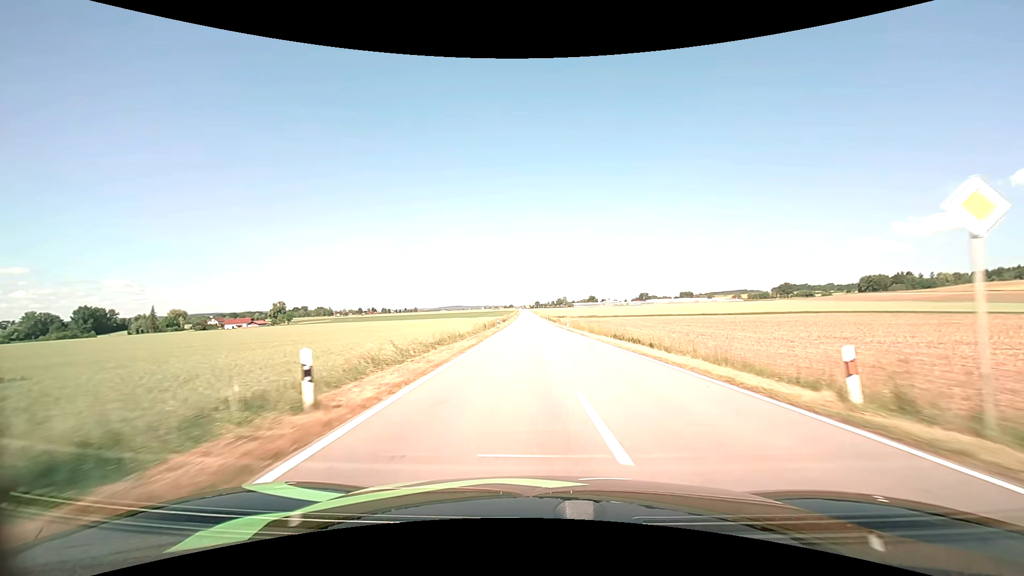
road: tertiary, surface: asphalt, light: Day
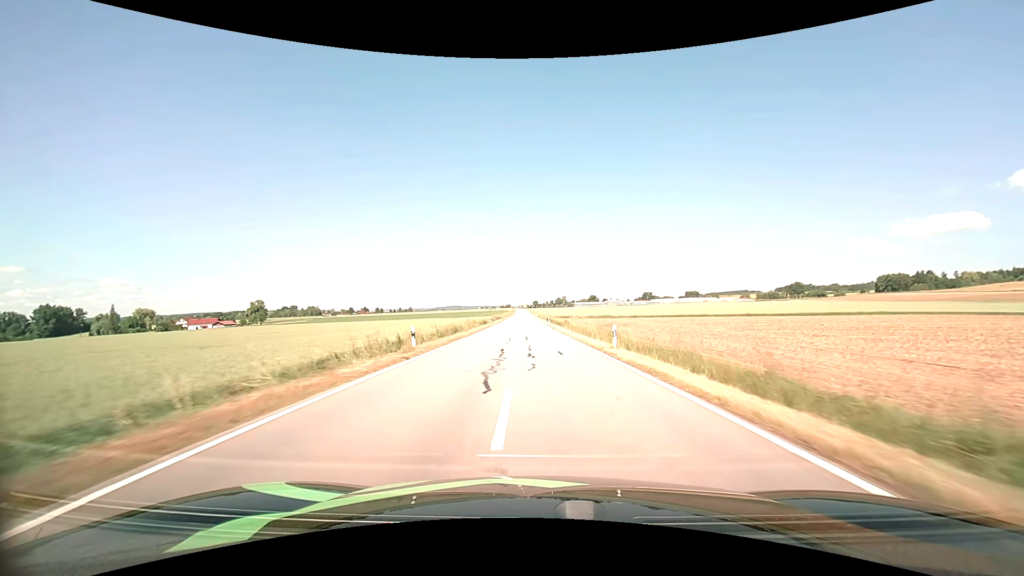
(+0.3, +37.2) m; 0°
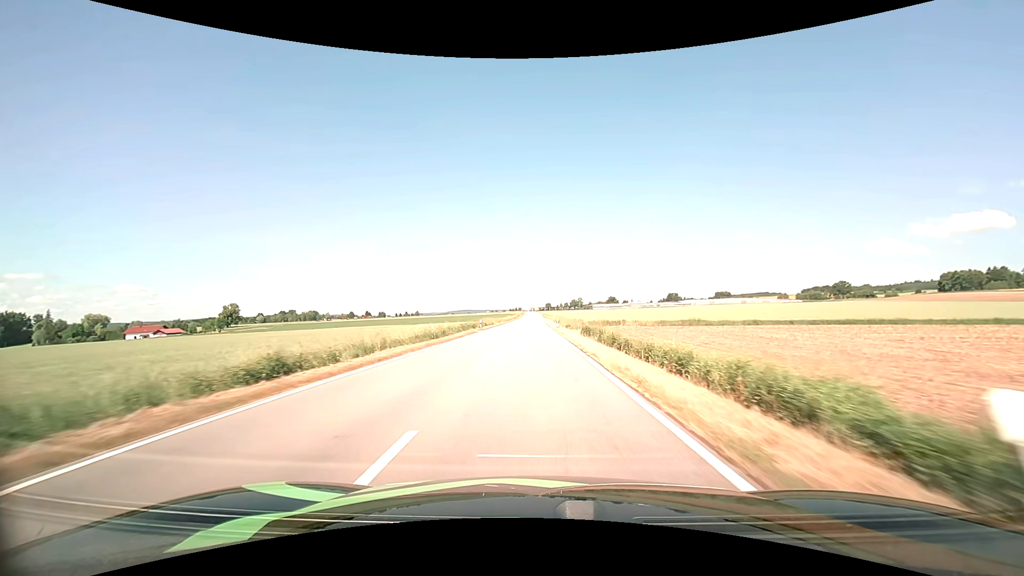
(-1.0, +65.7) m; -1°
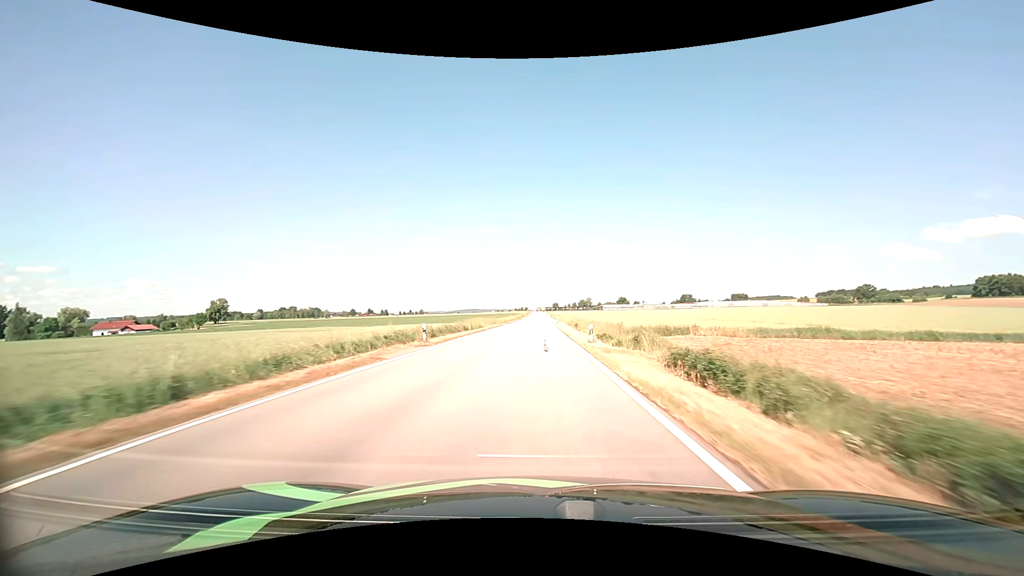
(-0.2, +27.3) m; -1°
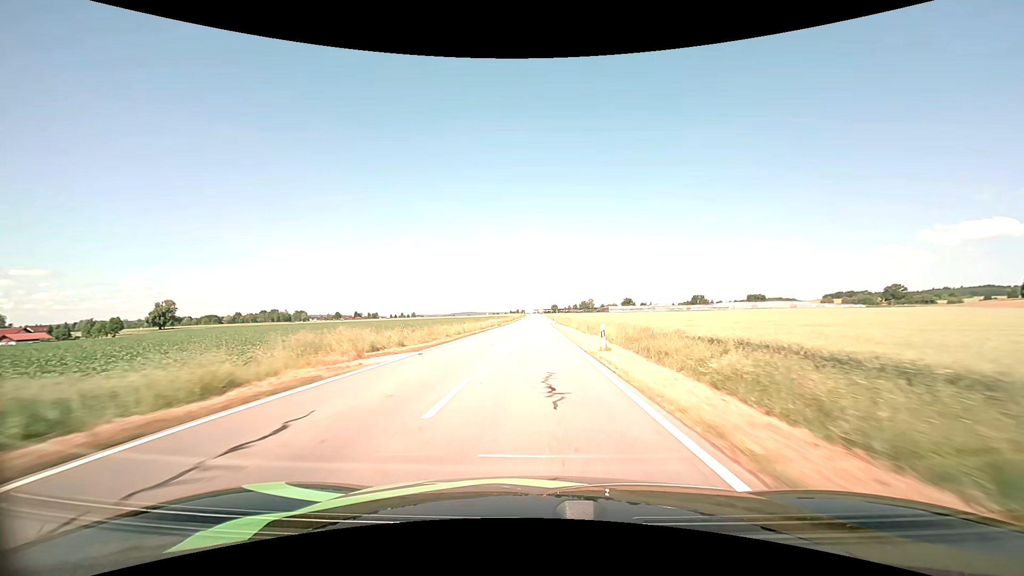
(+0.2, +55.0) m; 0°
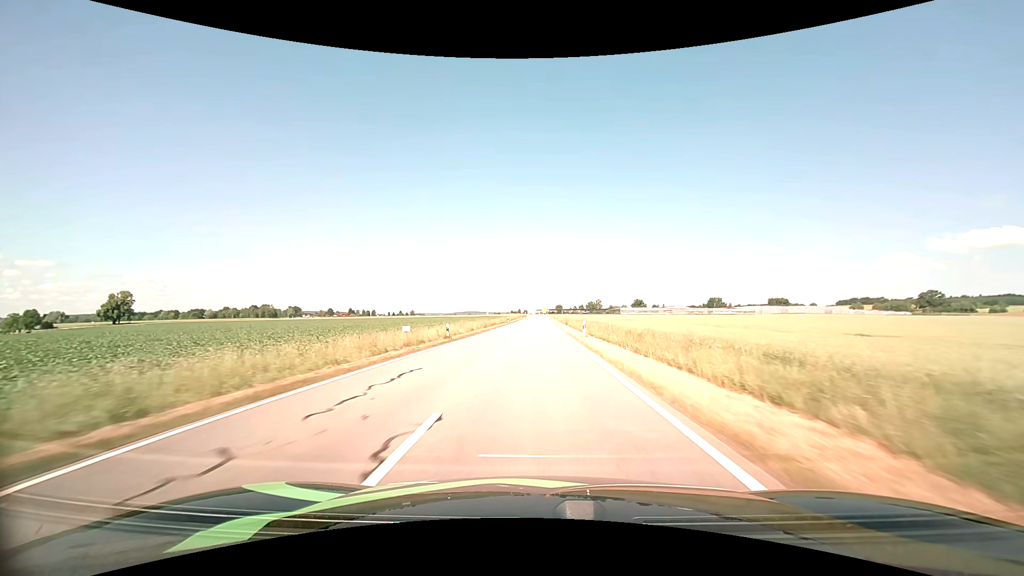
(-0.2, +41.5) m; -1°
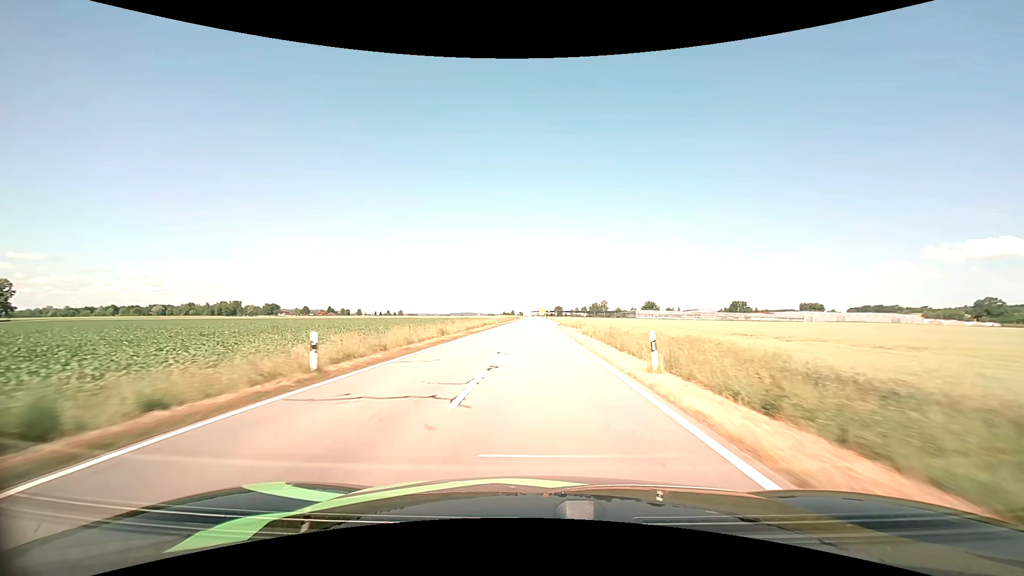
(+0.3, +69.7) m; 0°
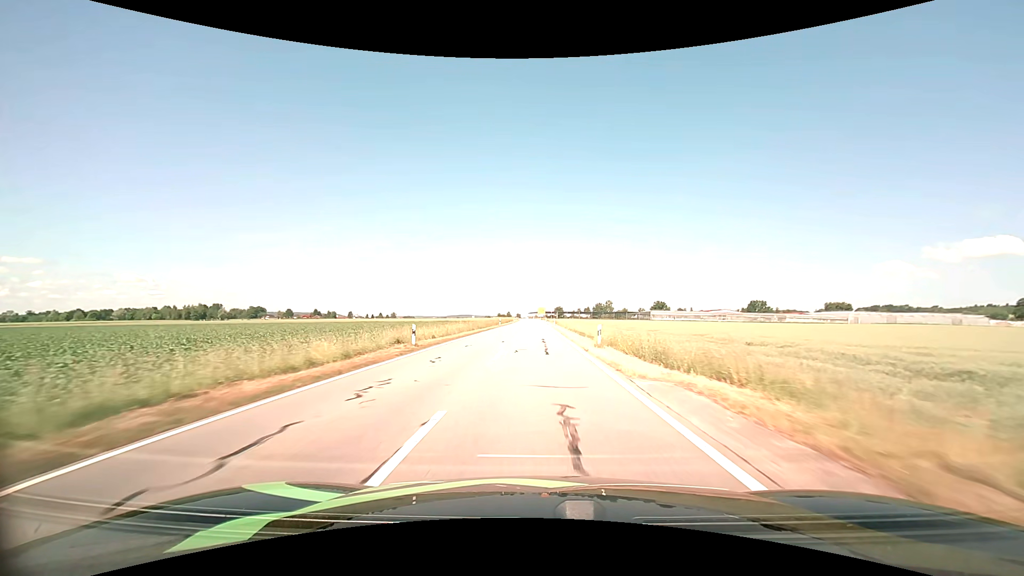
(+0.1, +42.1) m; 0°
(0, +10) (0, +20) (0, +30) (0, +40) (0, +50) (0, +60) (0, +70) (0, +80) (0, +90) (0, +100) m
